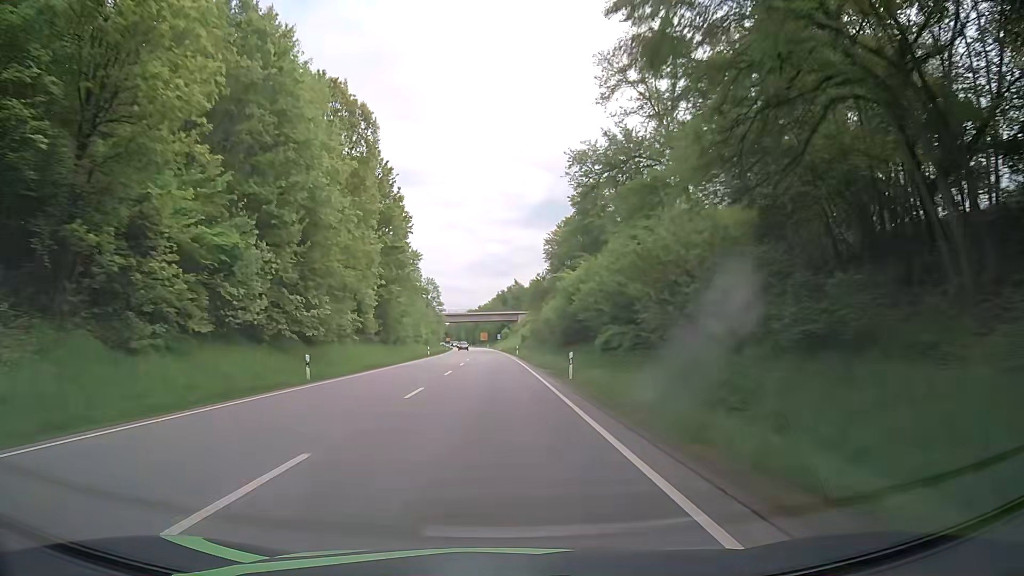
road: primary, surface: asphalt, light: Day
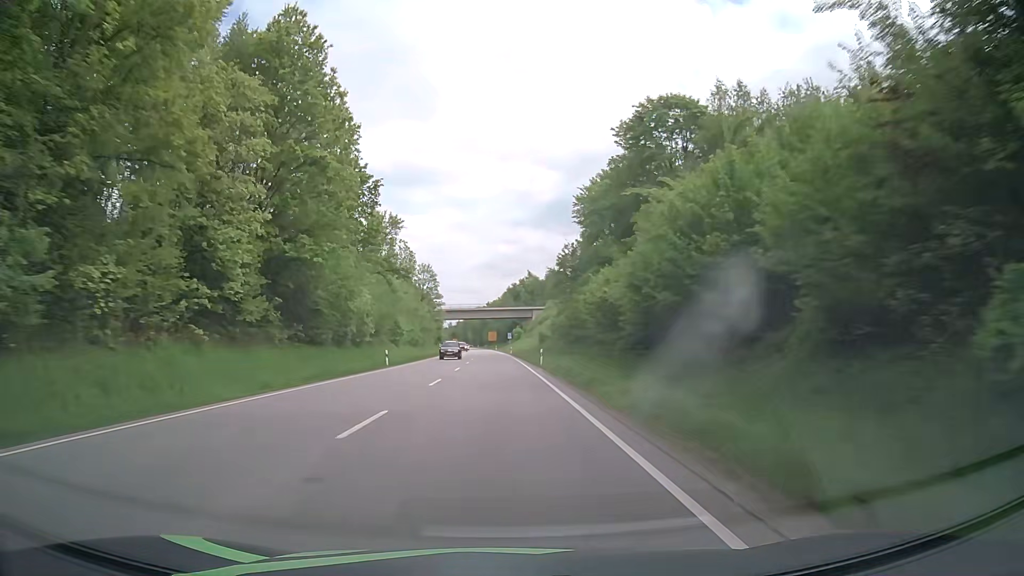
(-0.3, +31.9) m; -1°
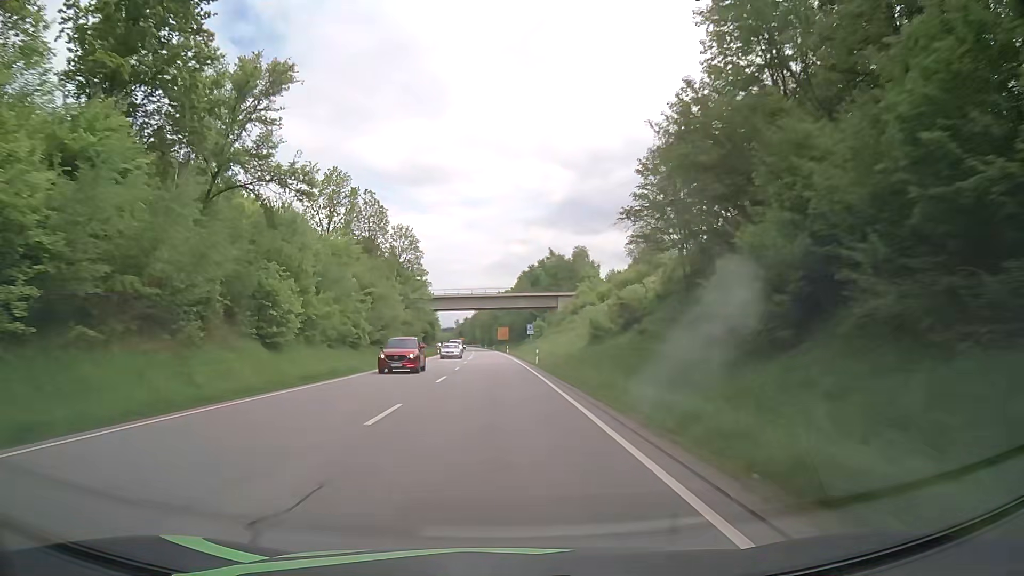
(-0.5, +47.7) m; -1°
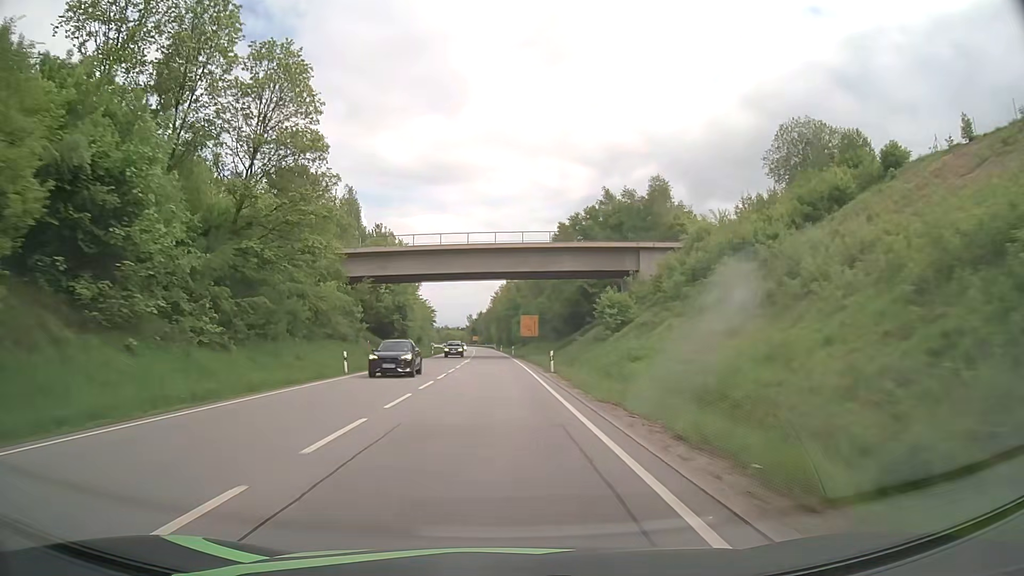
(-1.3, +63.4) m; -2°
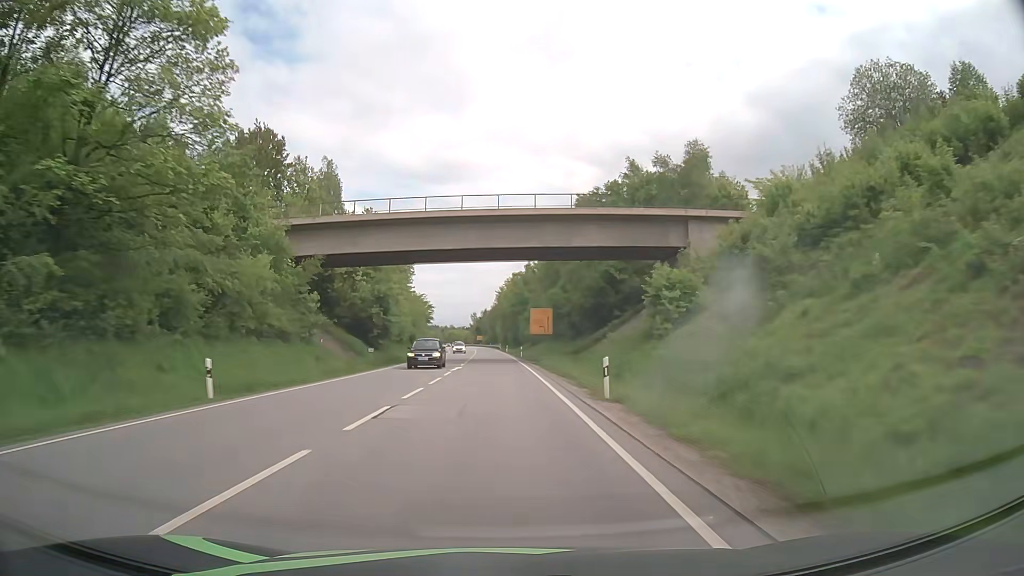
(-0.1, +15.8) m; 0°
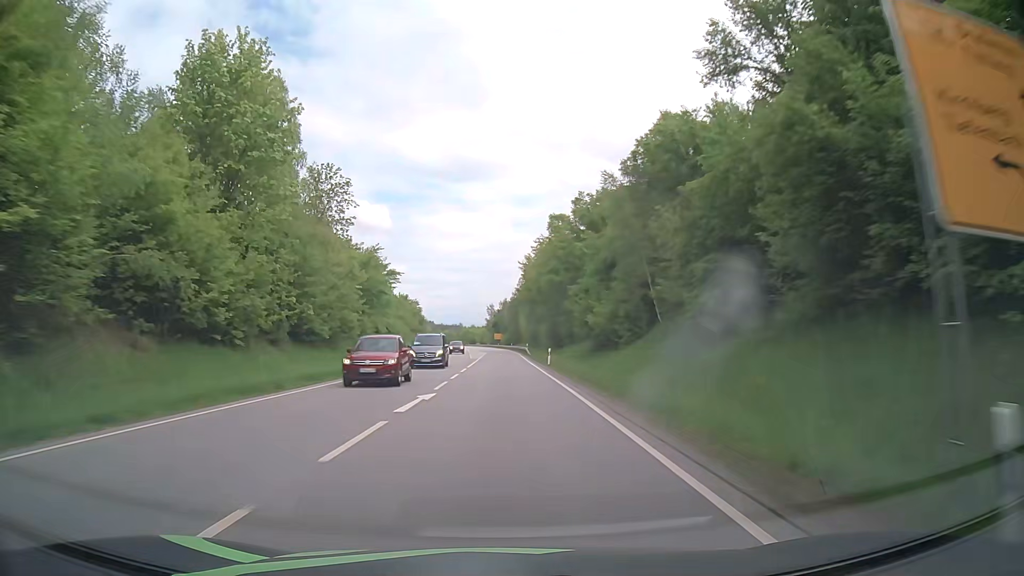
(-0.9, +63.1) m; +1°
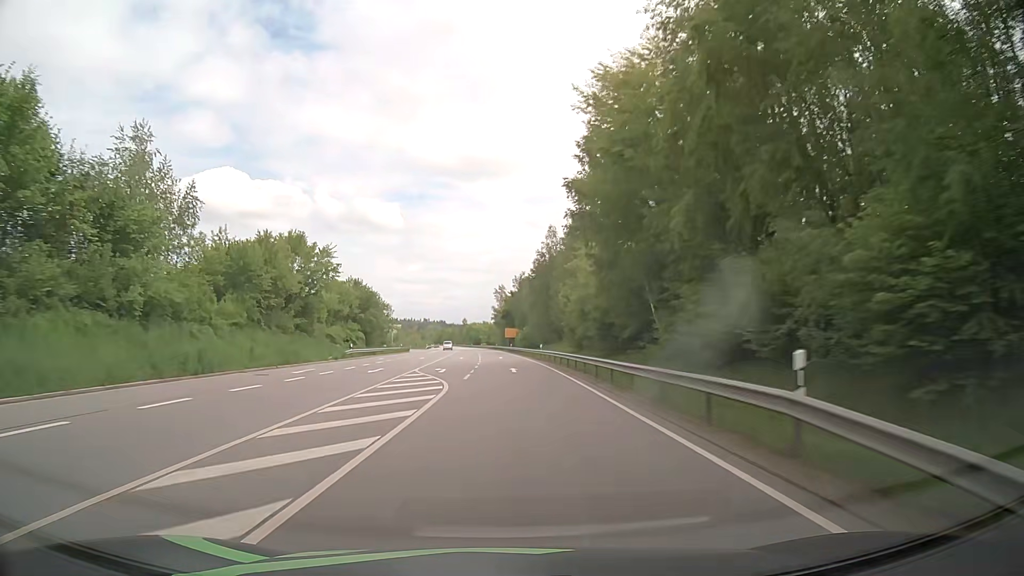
(-4.2, +78.3) m; -4°
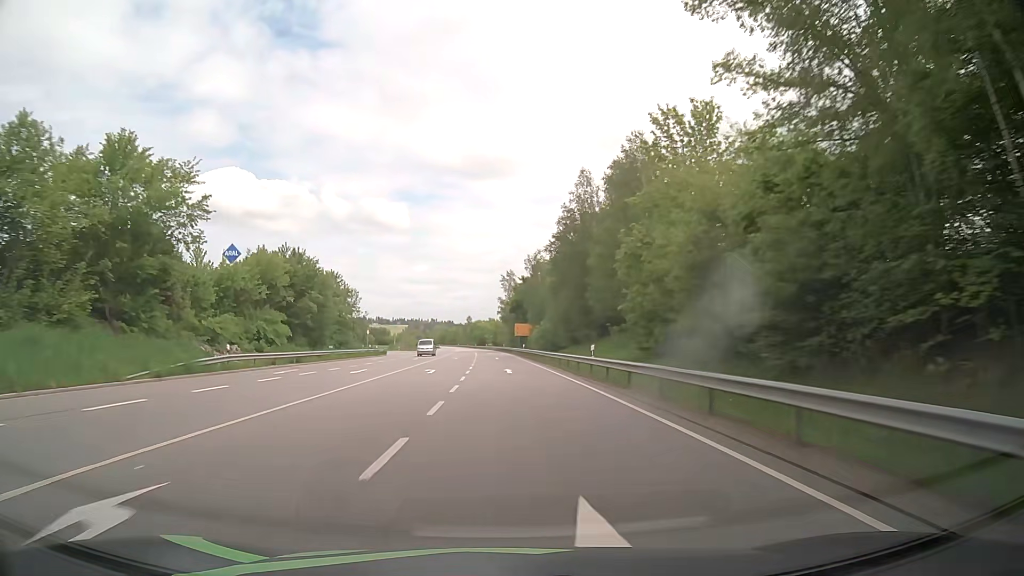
(-0.3, +31.3) m; -1°
(0, +10) (0, +20) (0, +30) (0, +40) (-1, +50) (-1, +60) (-1, +70) (-2, +80) (-2, +90) (-3, +100) m
